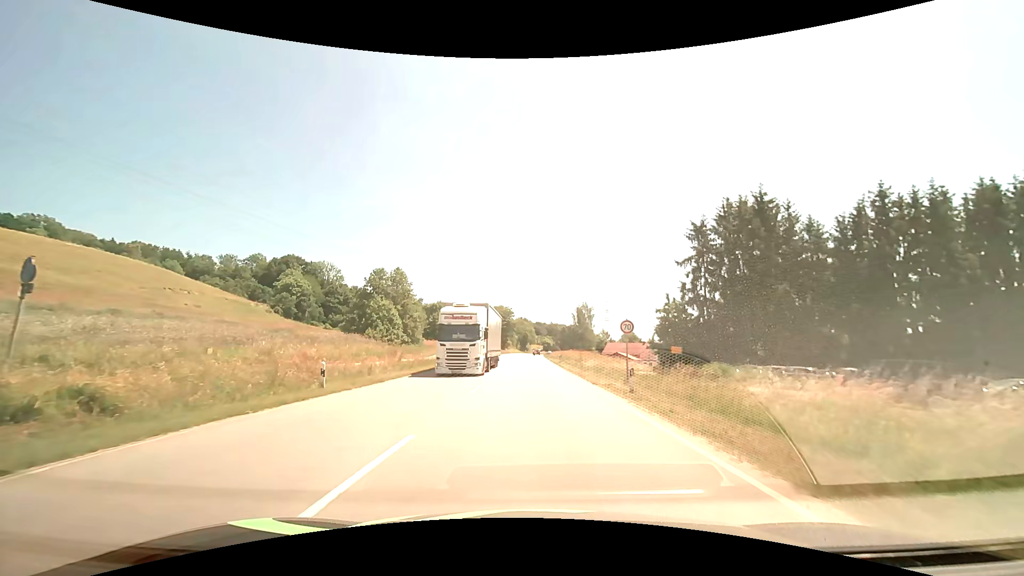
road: primary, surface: asphalt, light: Day
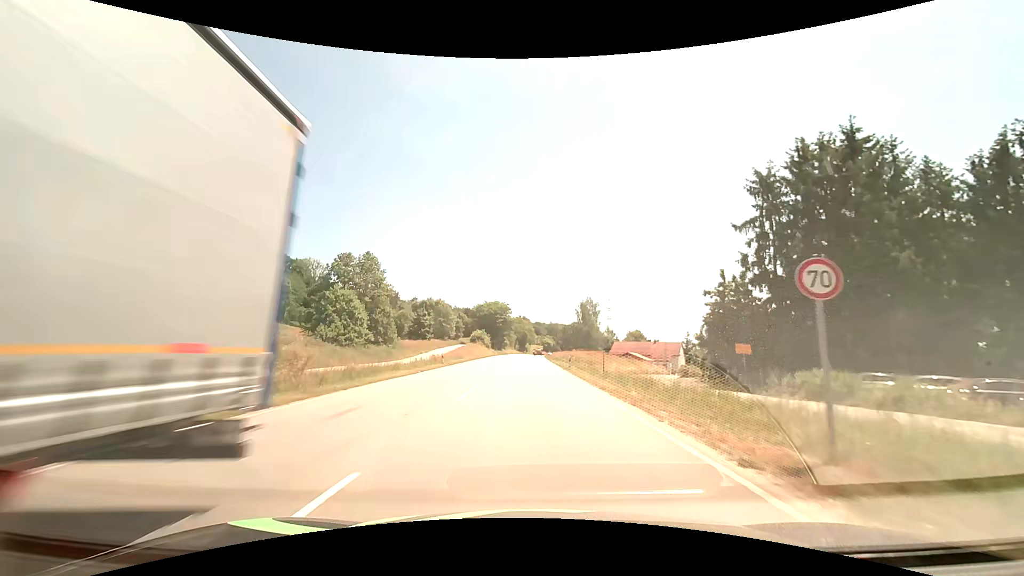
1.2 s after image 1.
(0.0, +14.8) m; 0°
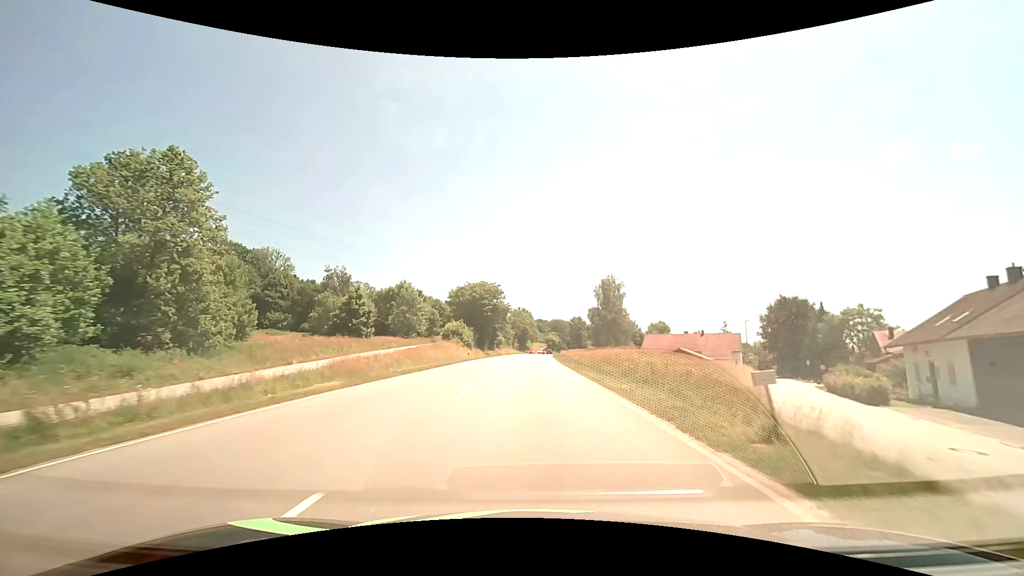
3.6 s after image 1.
(0.0, +37.2) m; 0°
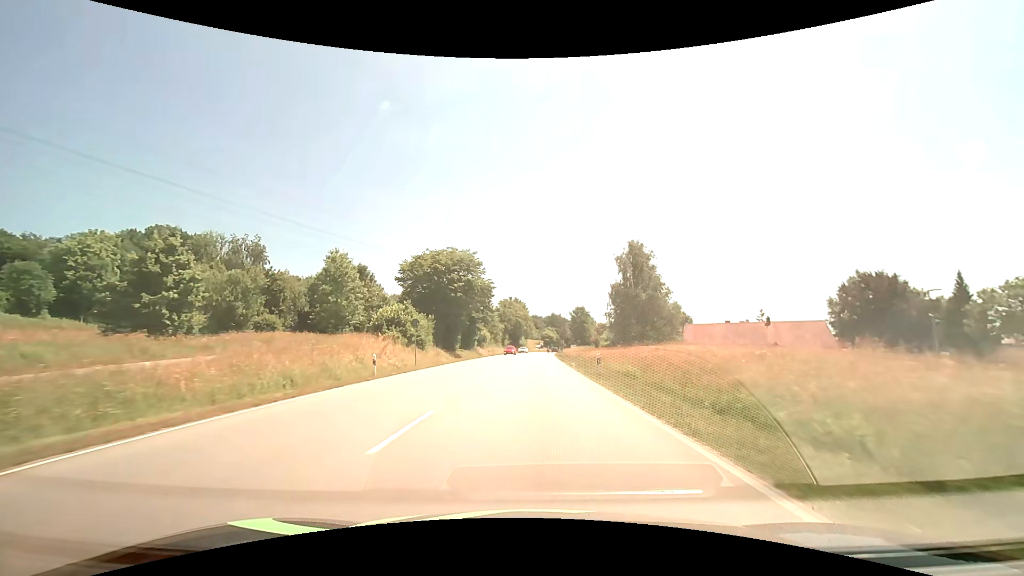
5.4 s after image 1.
(+0.3, +30.4) m; +1°
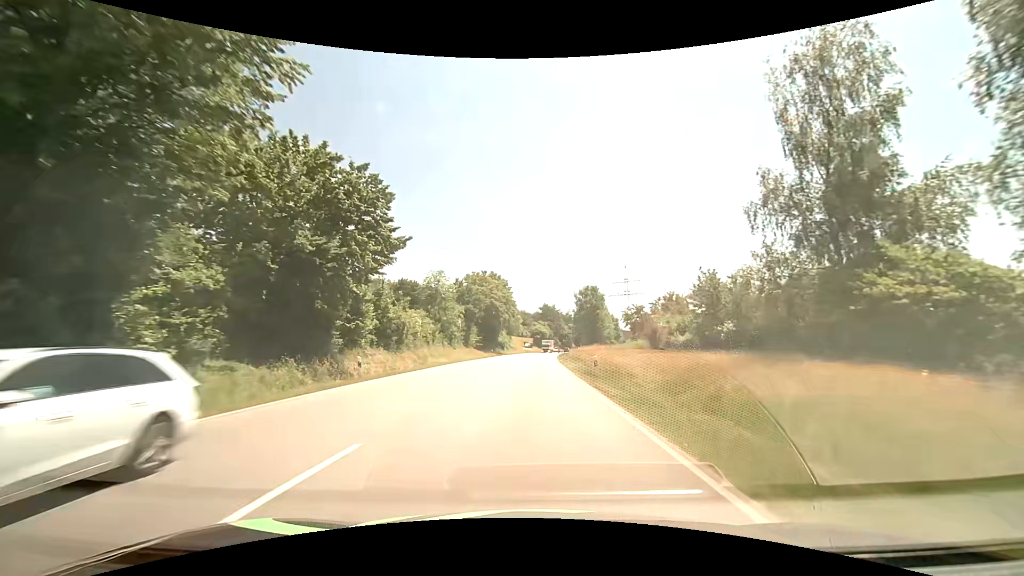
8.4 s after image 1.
(+0.8, +51.0) m; +2°
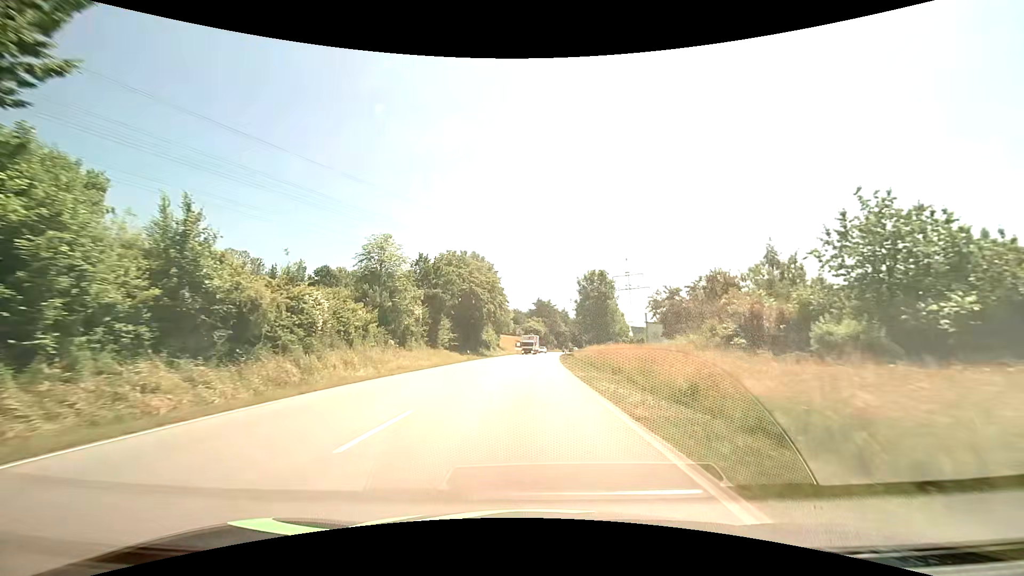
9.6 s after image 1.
(+0.1, +20.4) m; 0°
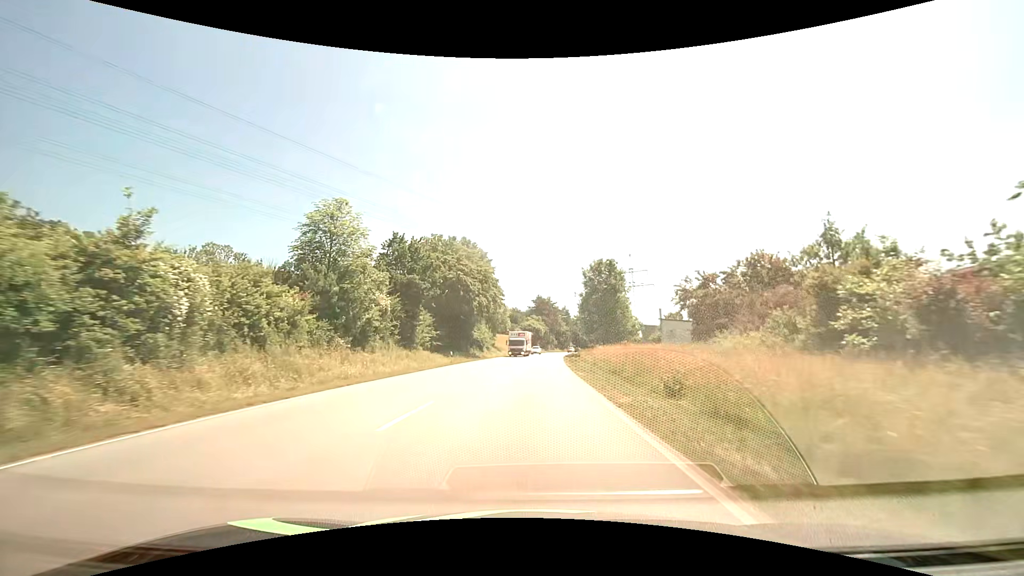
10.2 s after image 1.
(0.0, +10.2) m; 0°
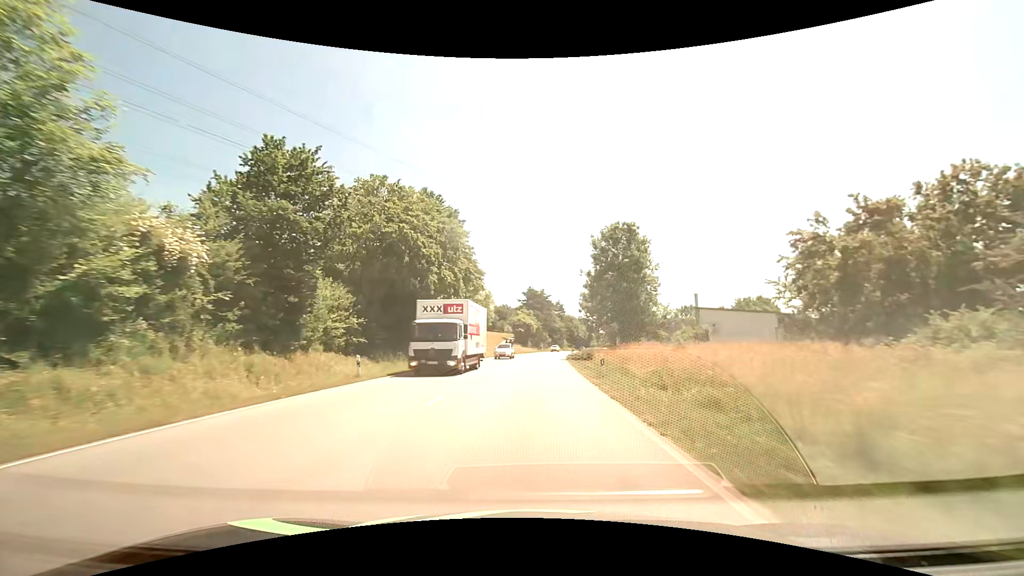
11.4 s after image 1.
(+0.1, +20.6) m; +1°
(0, +10) (0, +20) (+1, +30) (+1, +40) (+1, +50) (+2, +60) (+3, +70) (+4, +80) (+5, +90) (+6, +100) m
